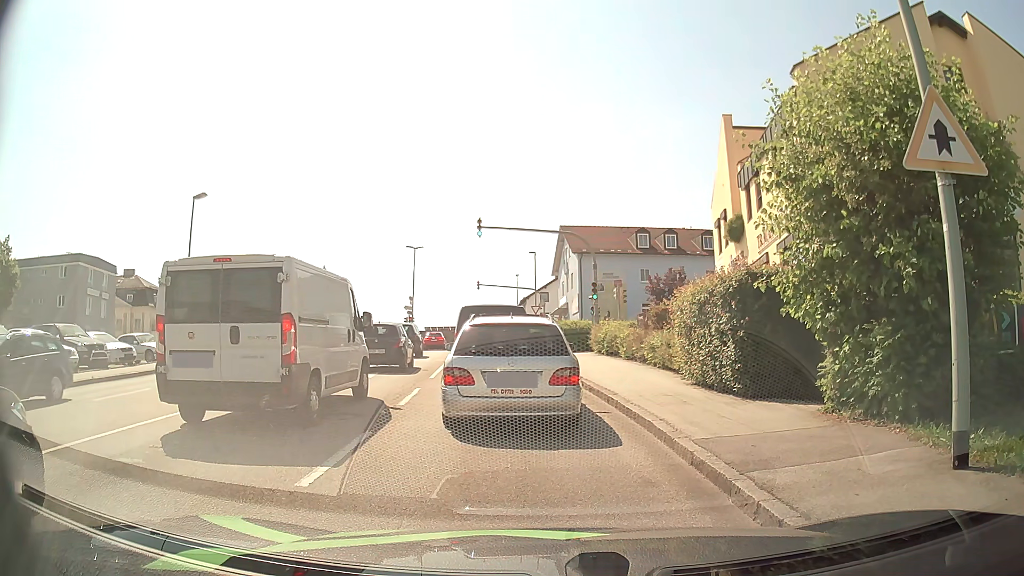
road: tertiary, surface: asphalt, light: Day
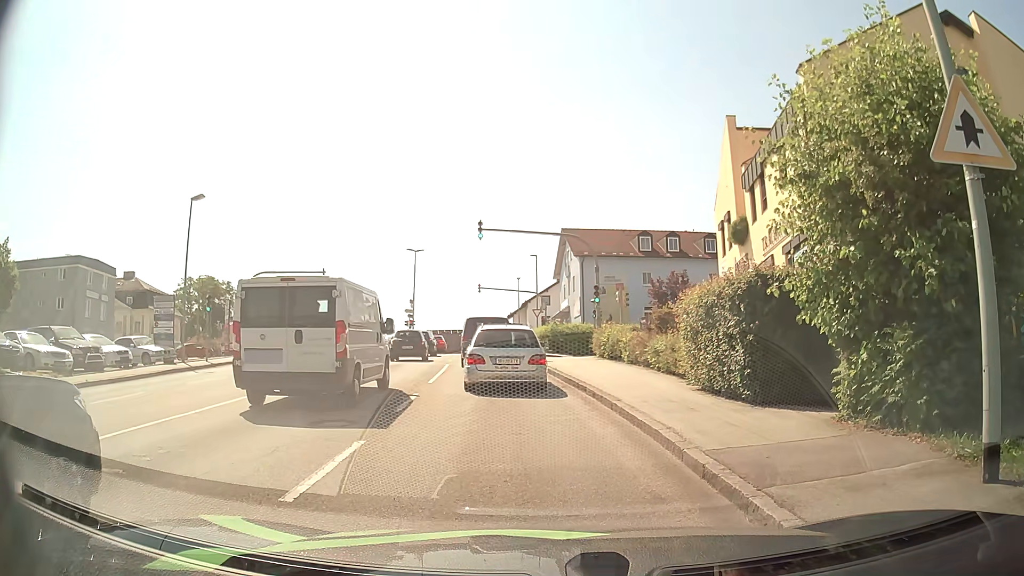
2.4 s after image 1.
(0.0, +0.4) m; 0°
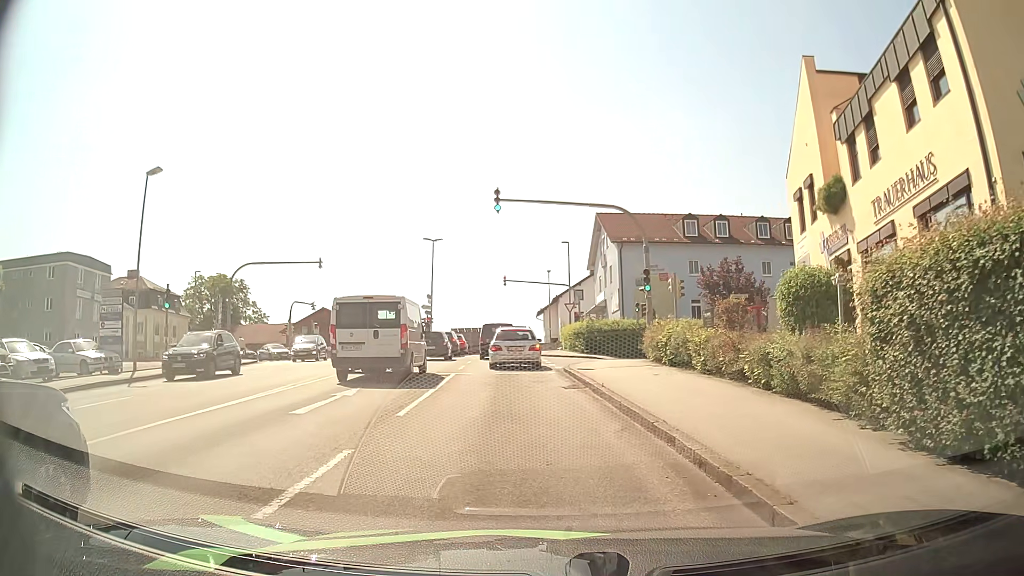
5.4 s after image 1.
(-0.3, +7.2) m; -4°
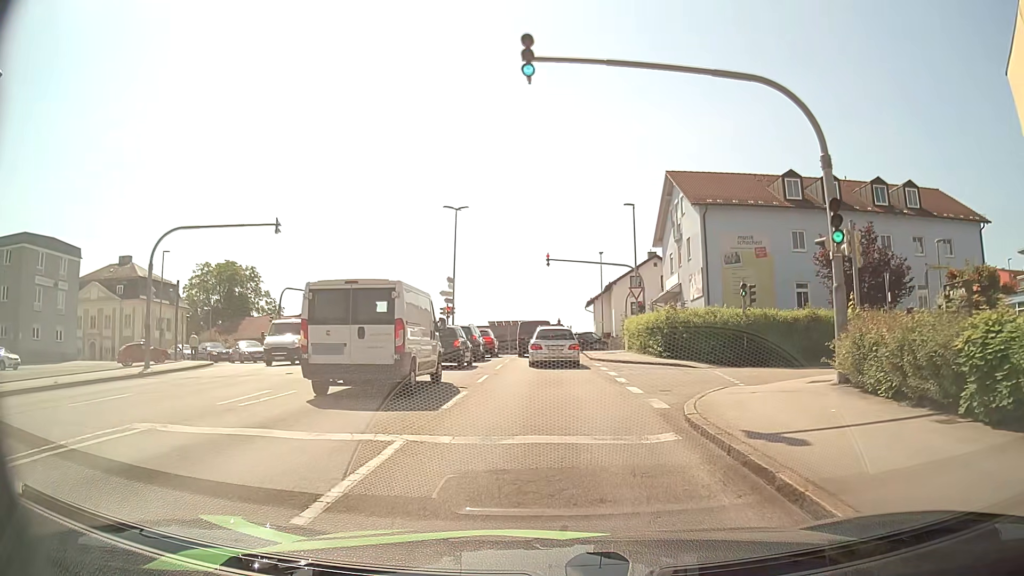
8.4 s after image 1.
(-0.6, +13.4) m; -4°
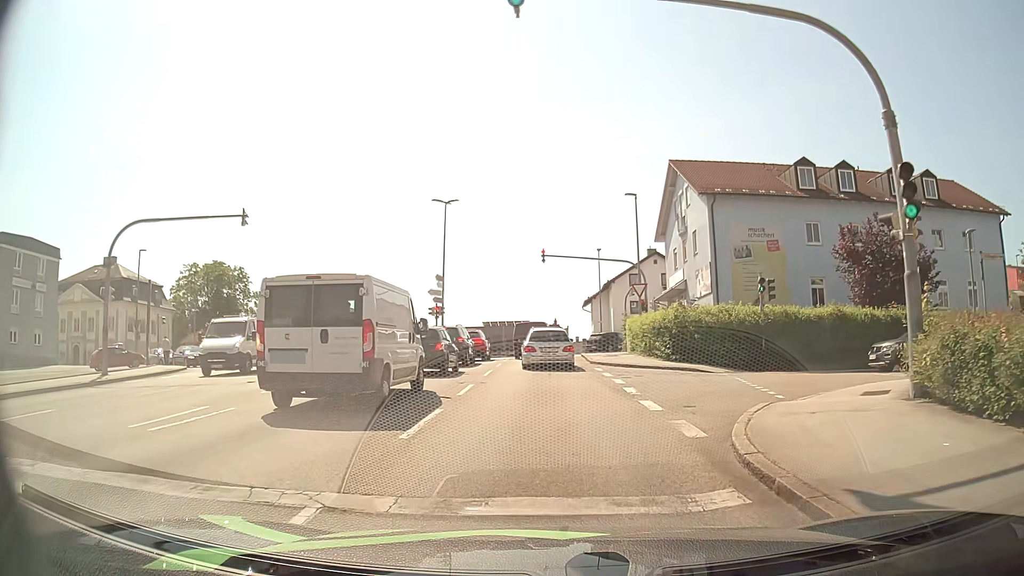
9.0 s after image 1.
(0.0, +2.9) m; +1°
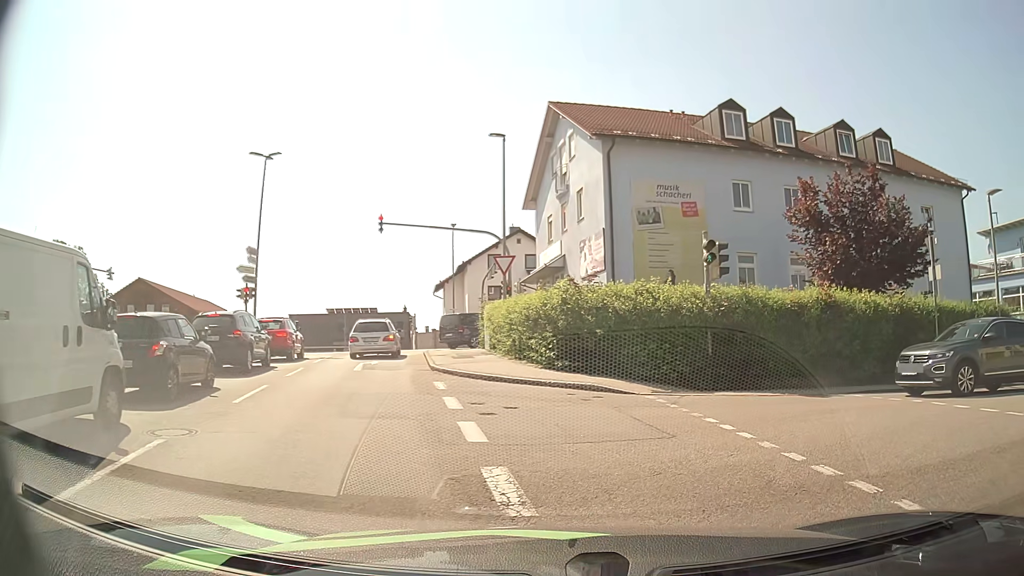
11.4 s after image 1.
(+0.5, +9.1) m; +13°
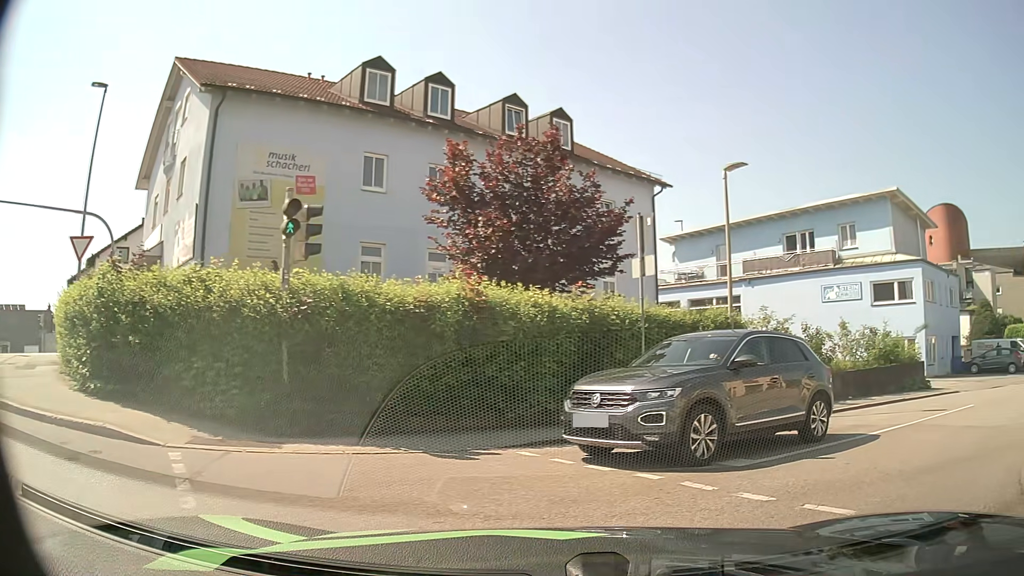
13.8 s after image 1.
(+1.1, +5.4) m; +28°
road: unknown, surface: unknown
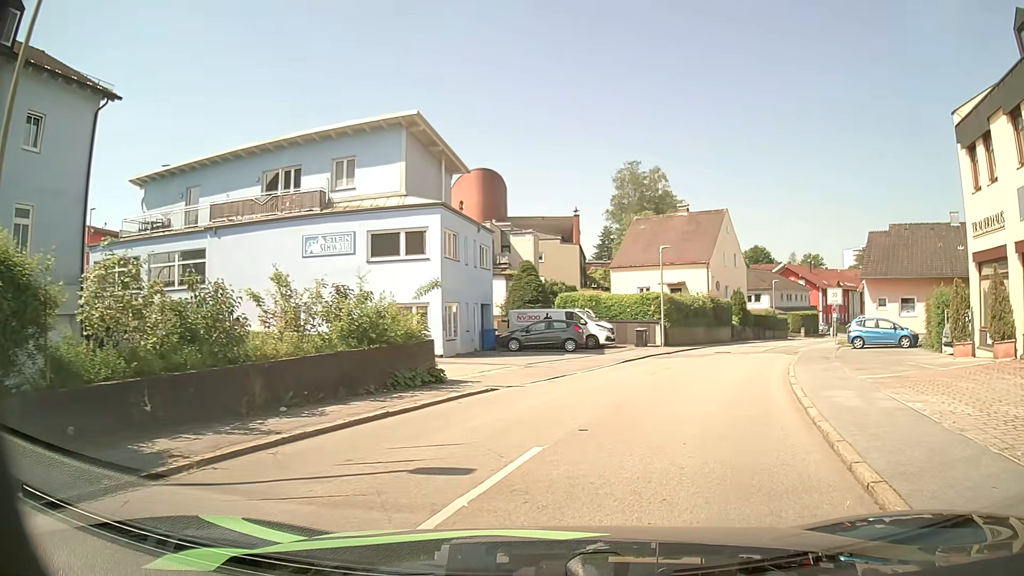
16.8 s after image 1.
(+3.9, +7.8) m; +42°
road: residential
(+1, +10) (+4, +19) (+8, +29) (+12, +38) (+17, +46) (+23, +55) (+28, +63) (+34, +71) (+40, +80) (+46, +88) m
